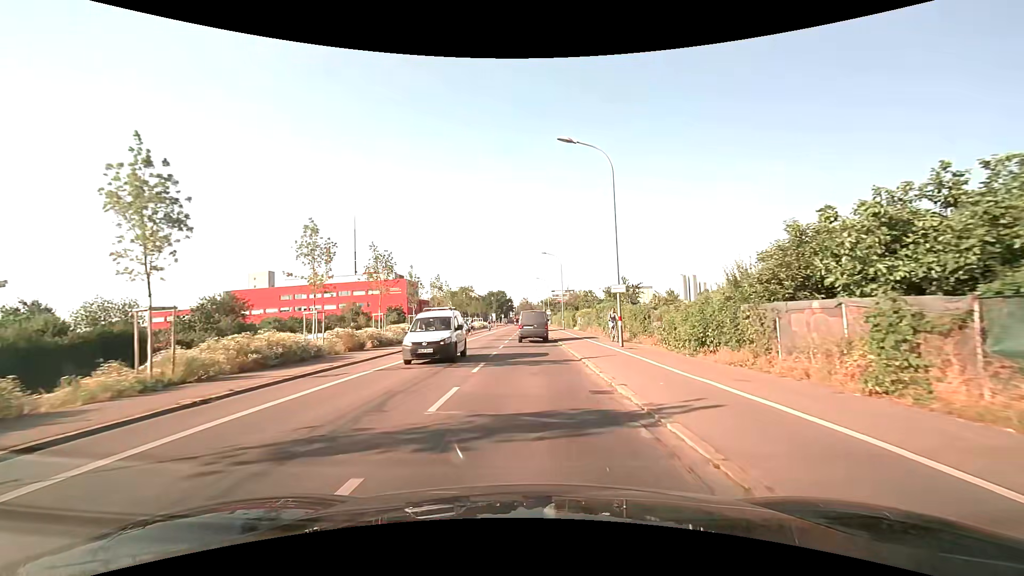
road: secondary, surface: asphalt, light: Day
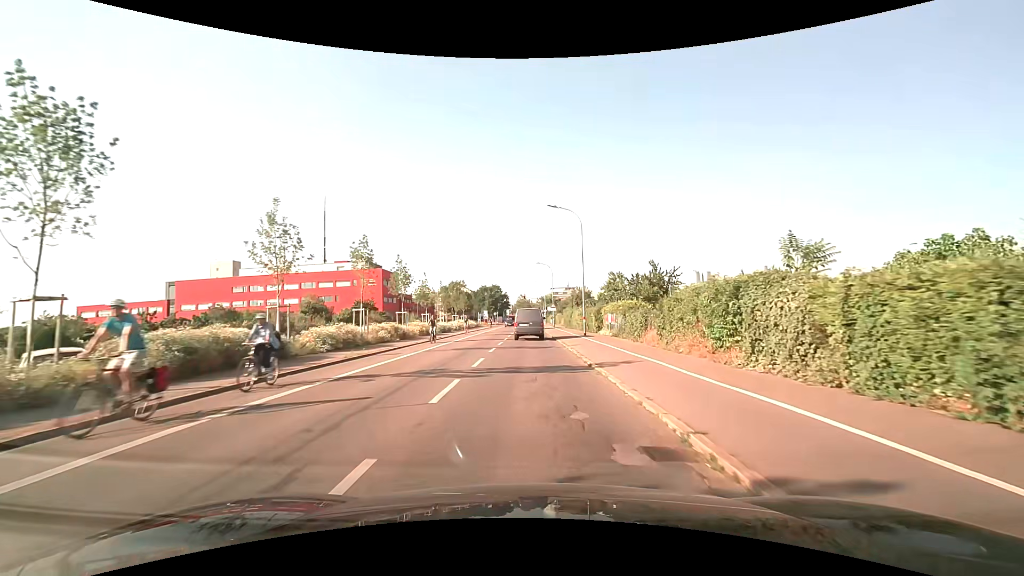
(+0.1, +23.6) m; 0°
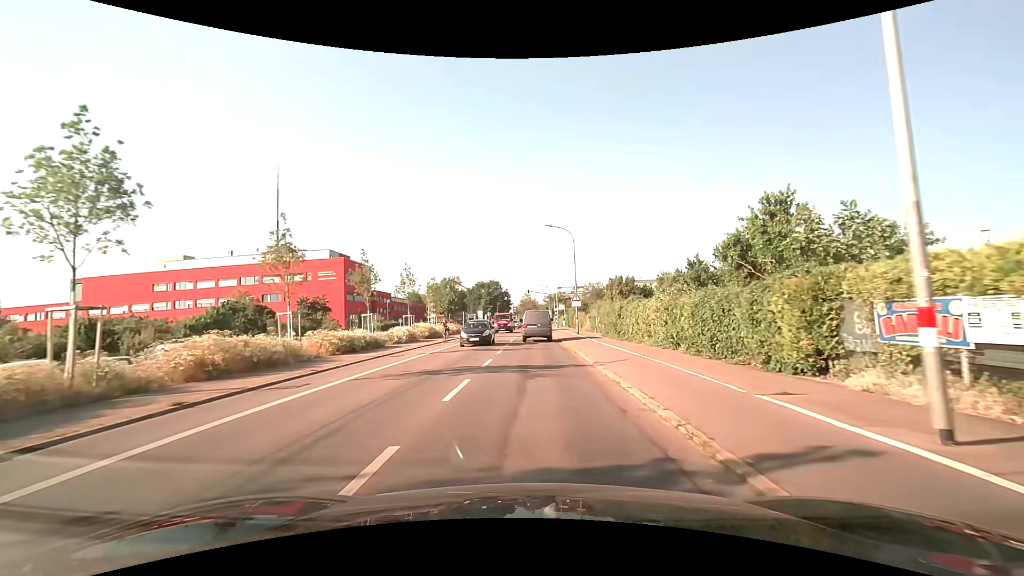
(0.0, +29.5) m; -1°
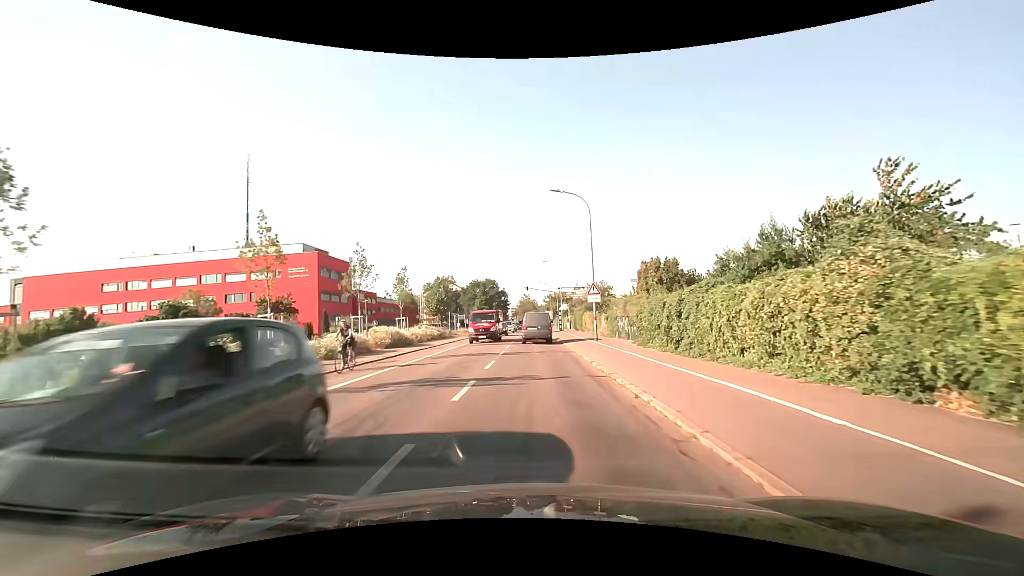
(0.0, +11.8) m; 0°
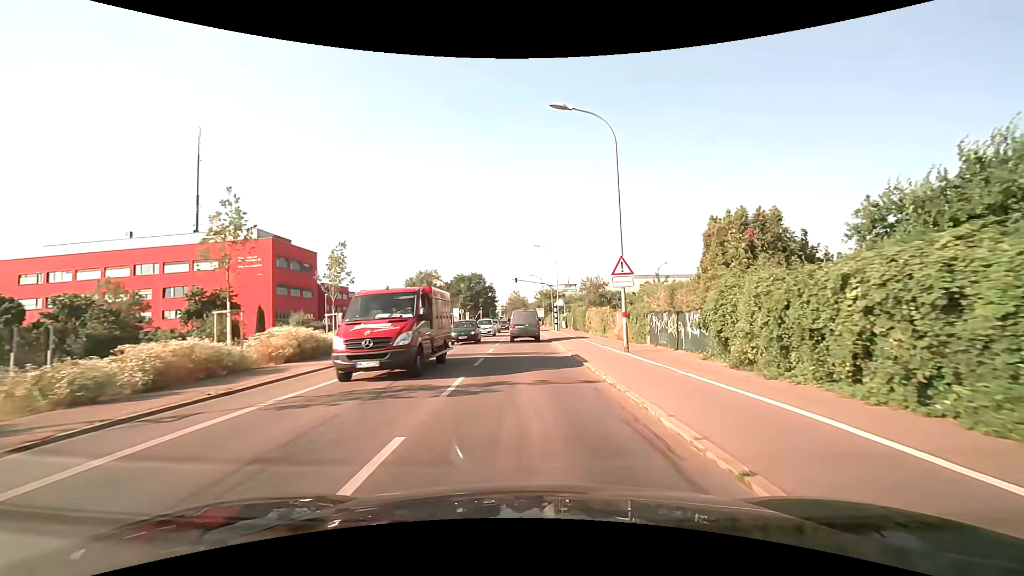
(+0.1, +11.8) m; +1°
(0, +10) (0, +20) (0, +30) (0, +40) (-1, +50) (-1, +60) (-1, +70) (-1, +80) (-1, +90) (-1, +100) m
